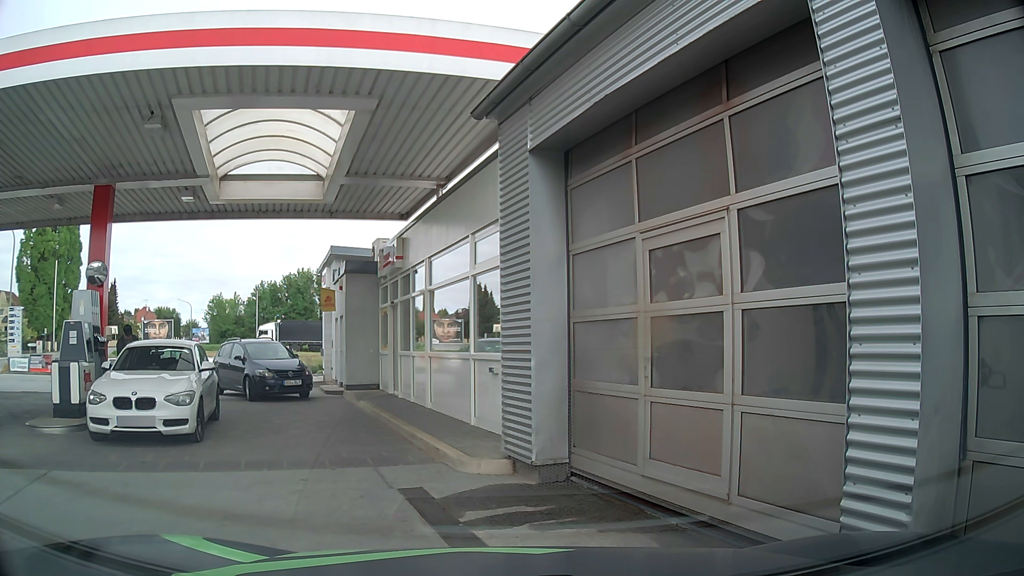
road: service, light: Day
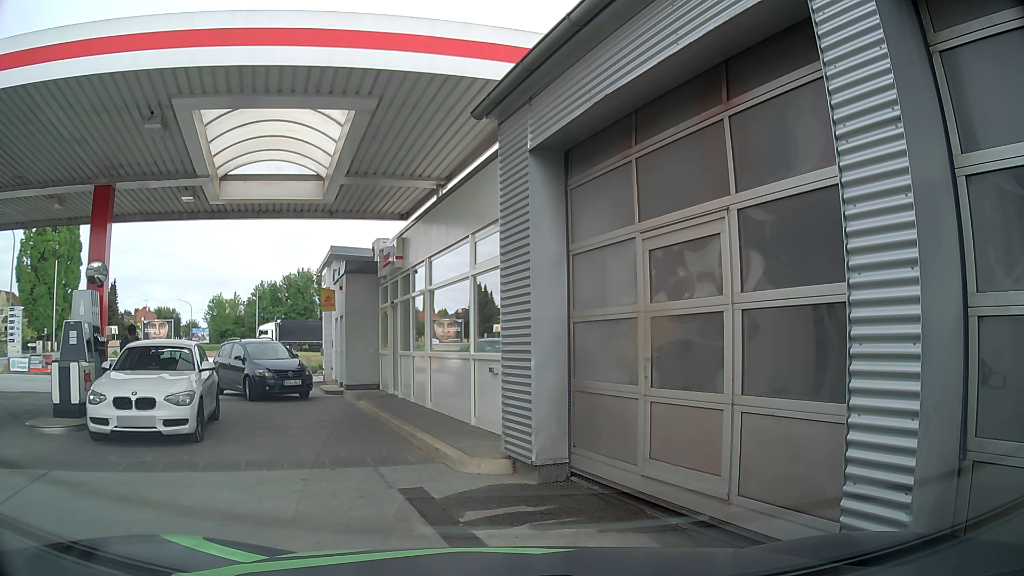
(0.0, 0.0) m; 0°
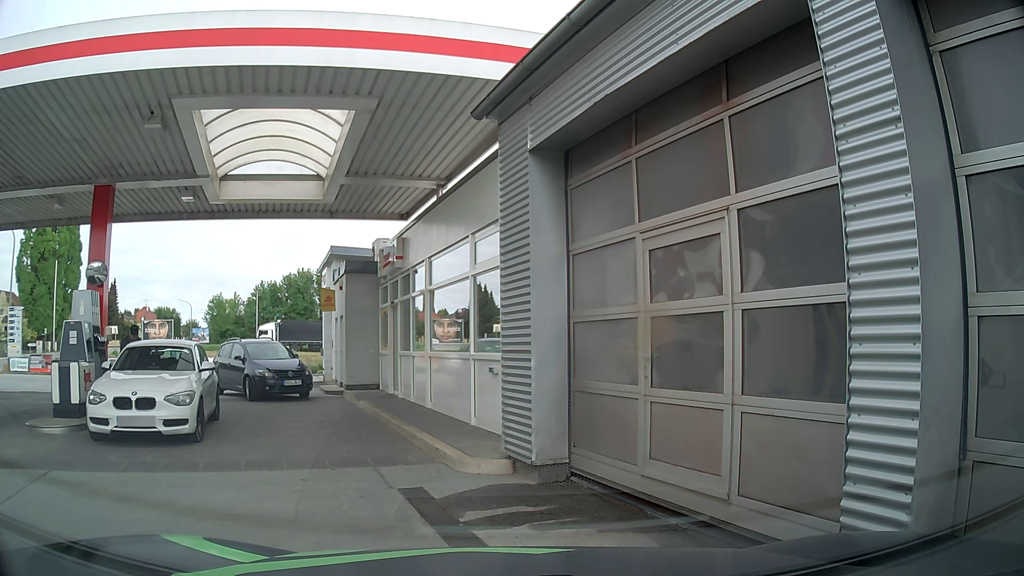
(0.0, 0.0) m; 0°
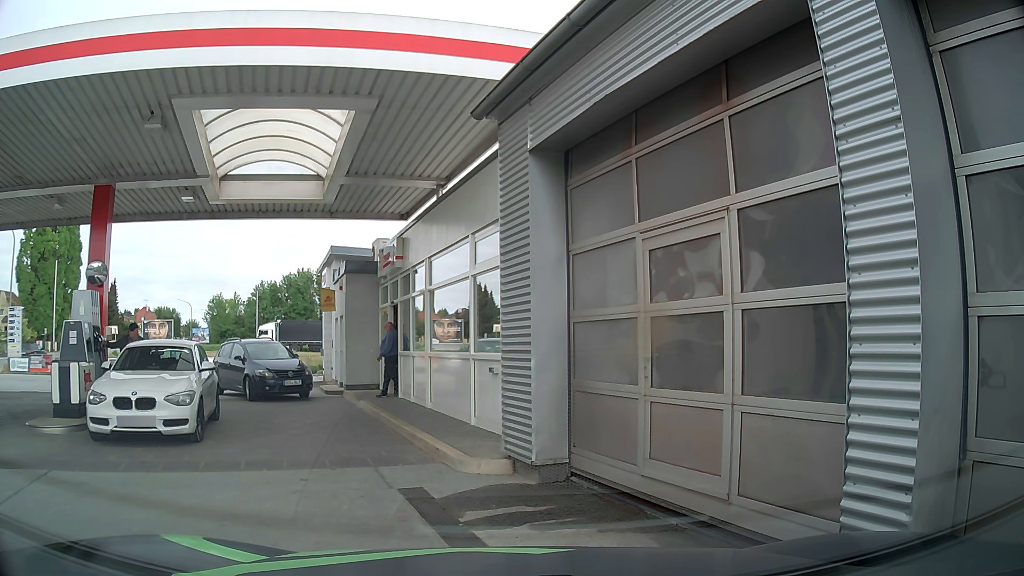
(0.0, 0.0) m; 0°
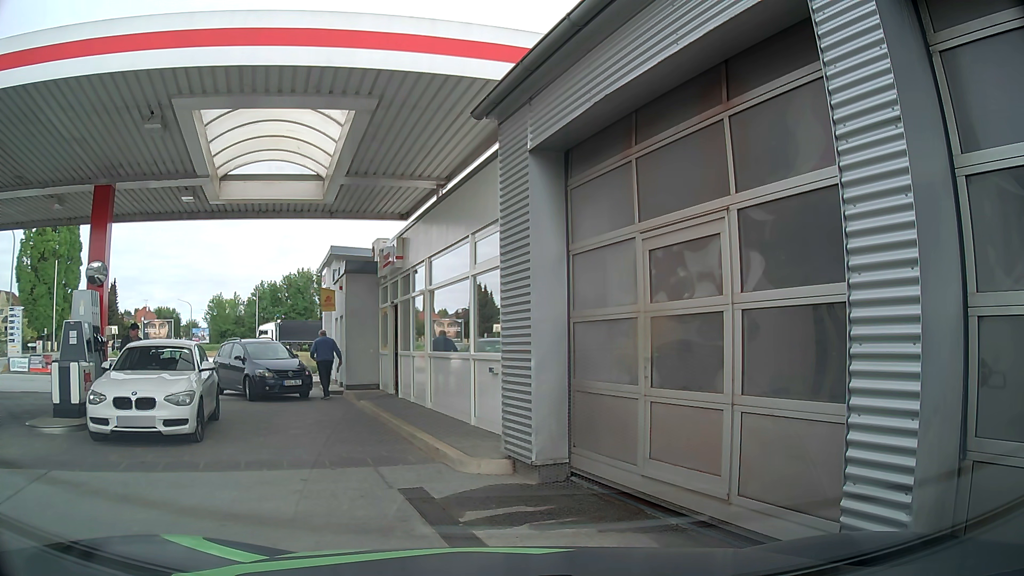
(0.0, 0.0) m; 0°
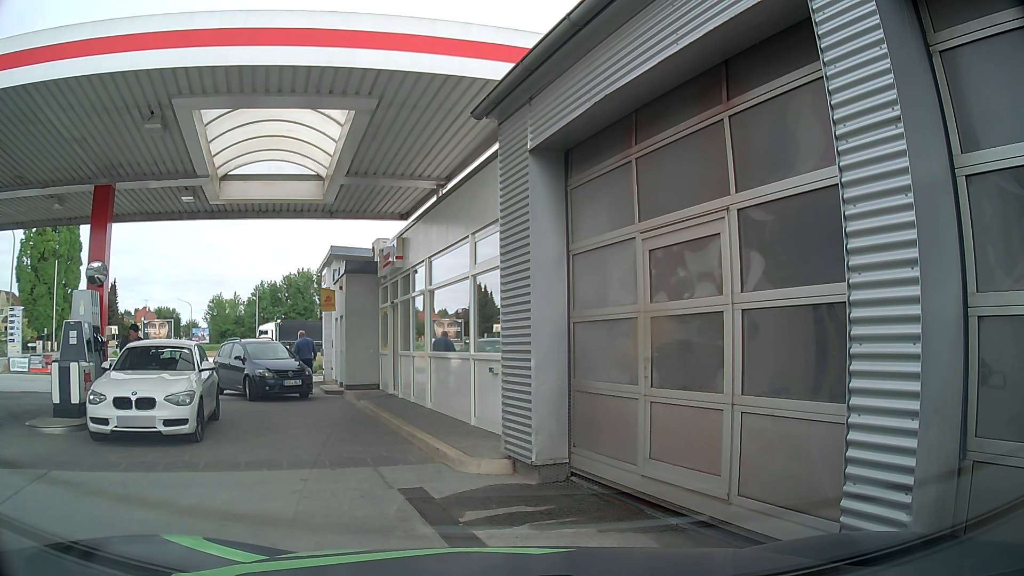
(0.0, 0.0) m; 0°
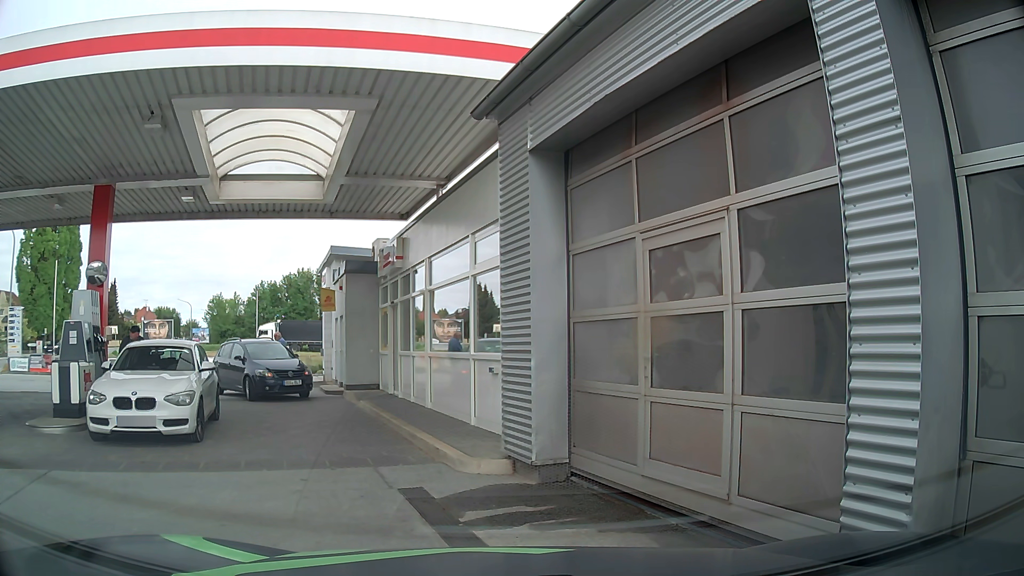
(0.0, 0.0) m; 0°
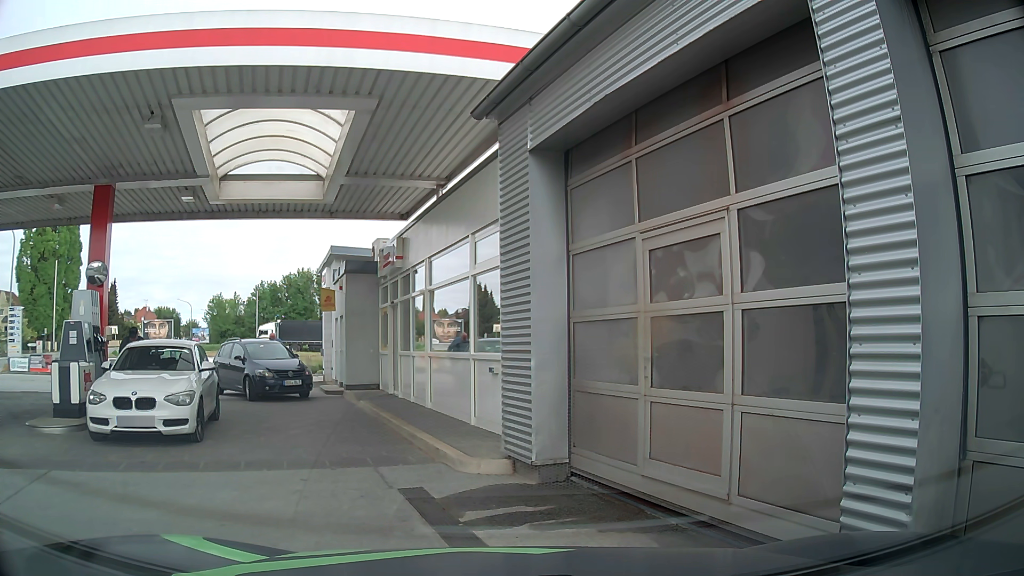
(0.0, 0.0) m; 0°
